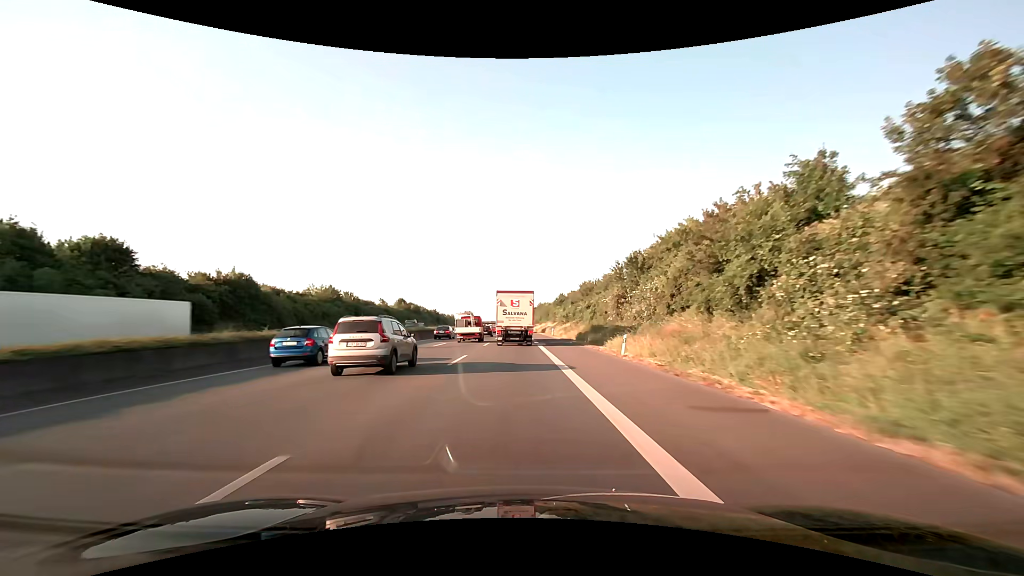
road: motorway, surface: asphalt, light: Day
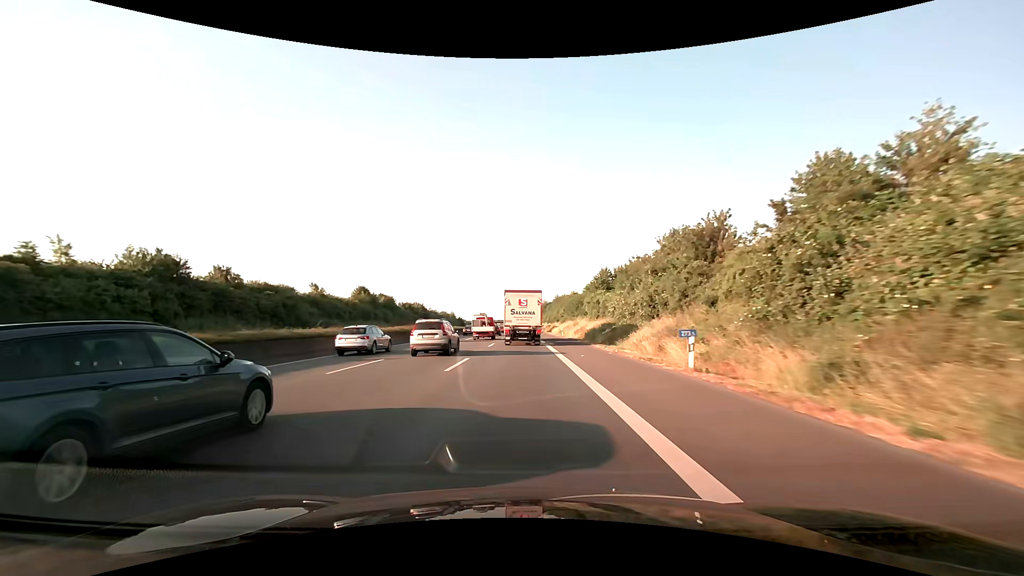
(-0.6, +56.6) m; -1°
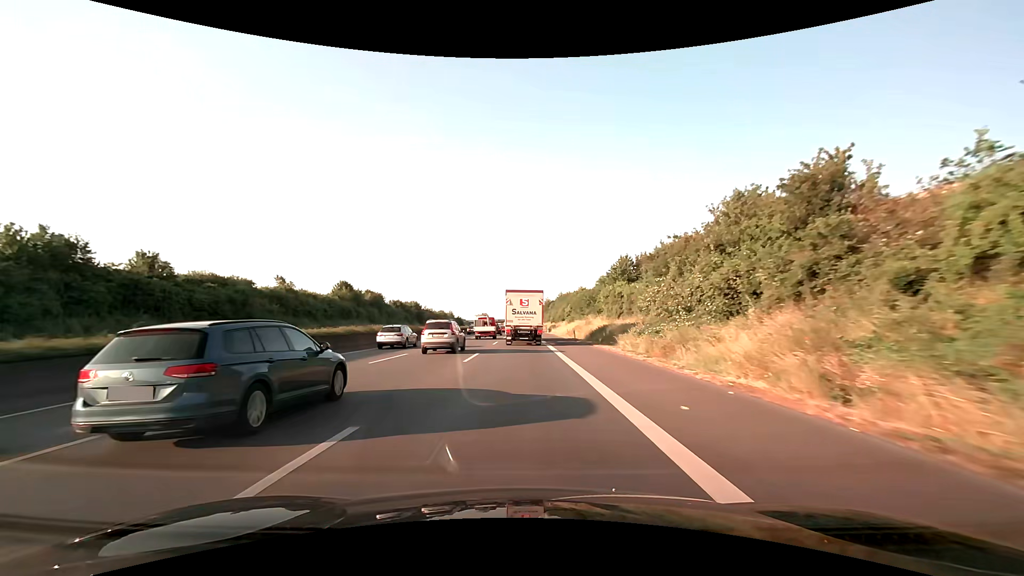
(0.0, +14.2) m; 0°
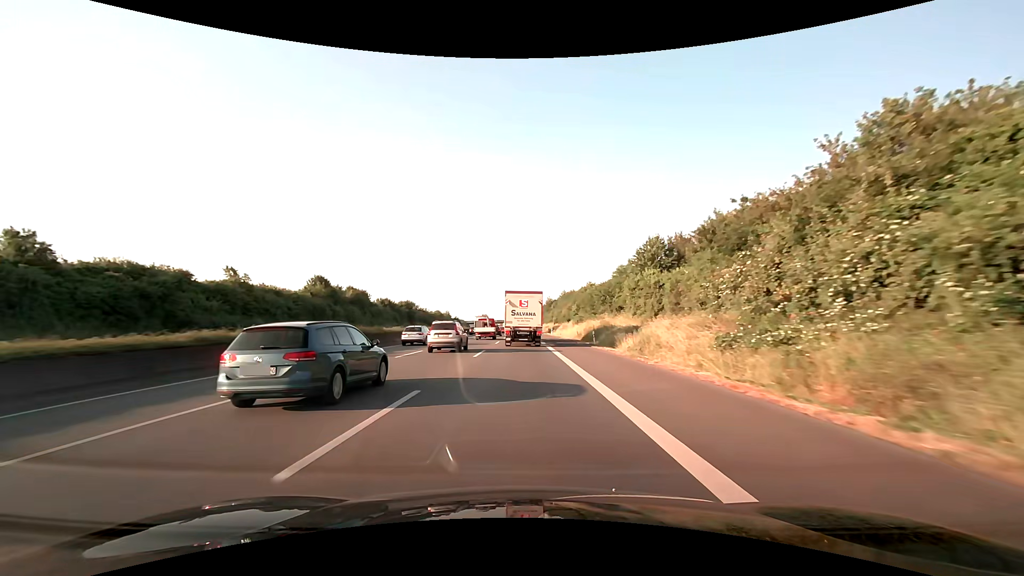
(0.0, +14.2) m; 0°
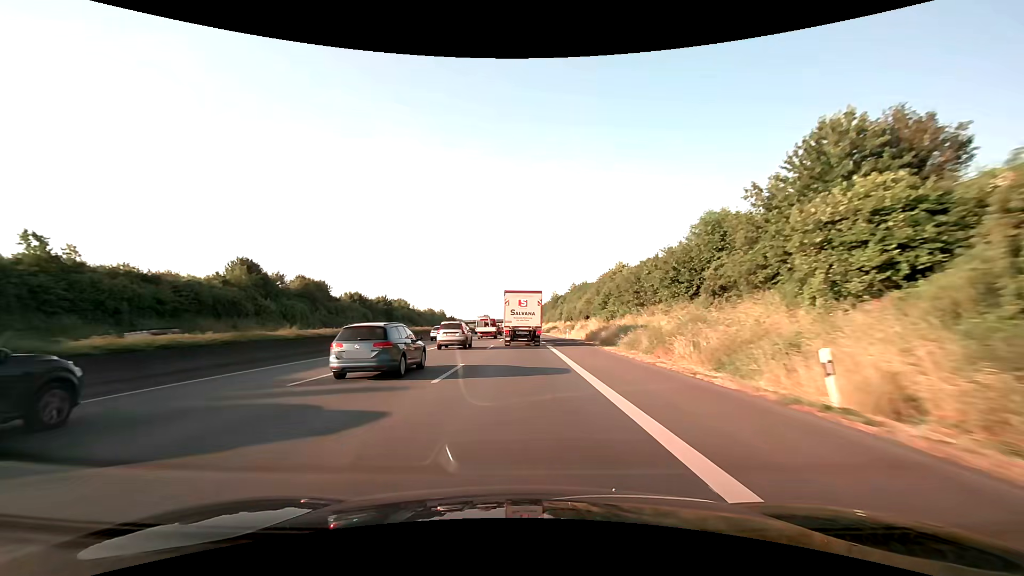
(0.0, +28.4) m; 0°
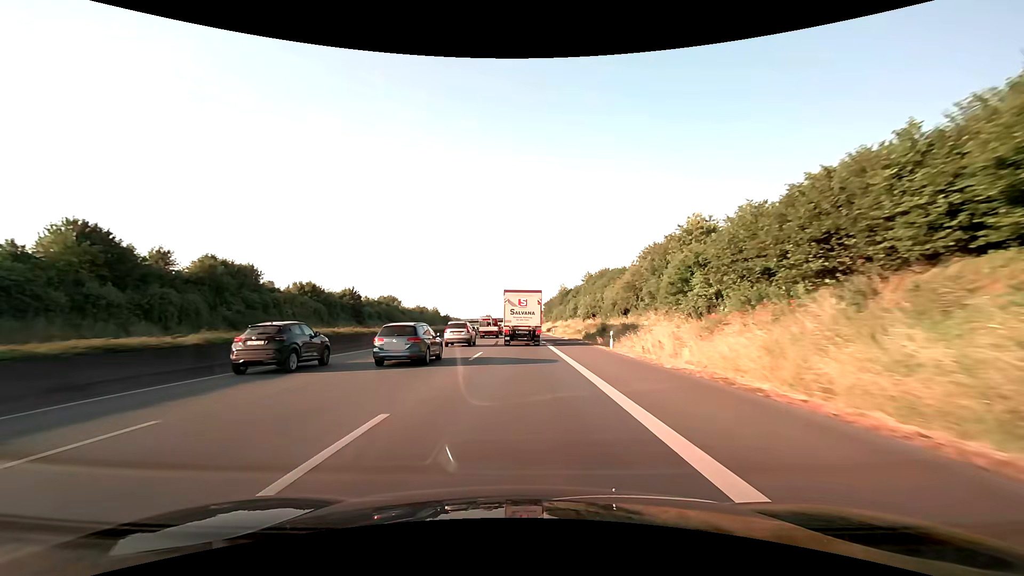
(0.0, +28.4) m; 0°
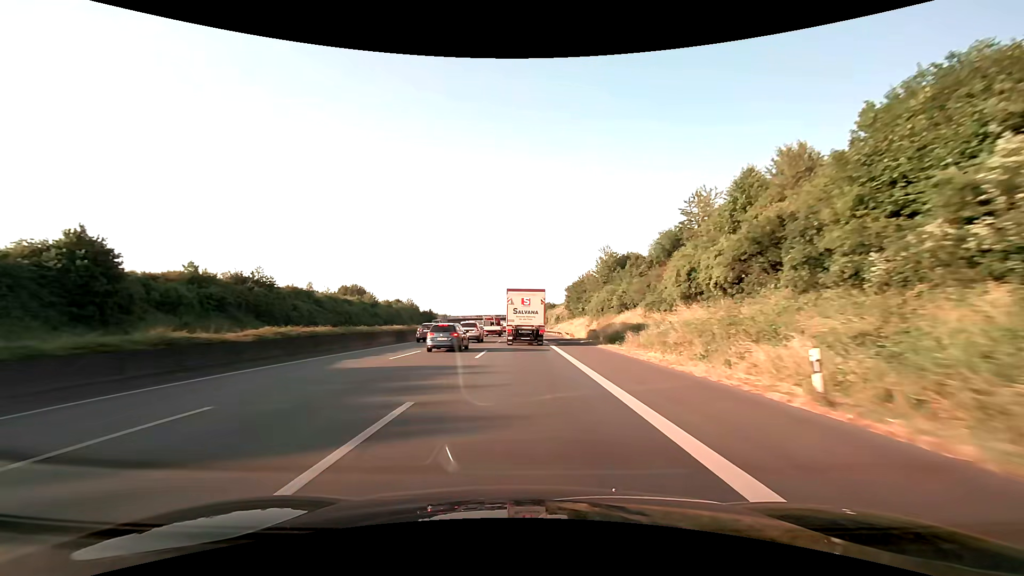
(-0.5, +70.9) m; -1°
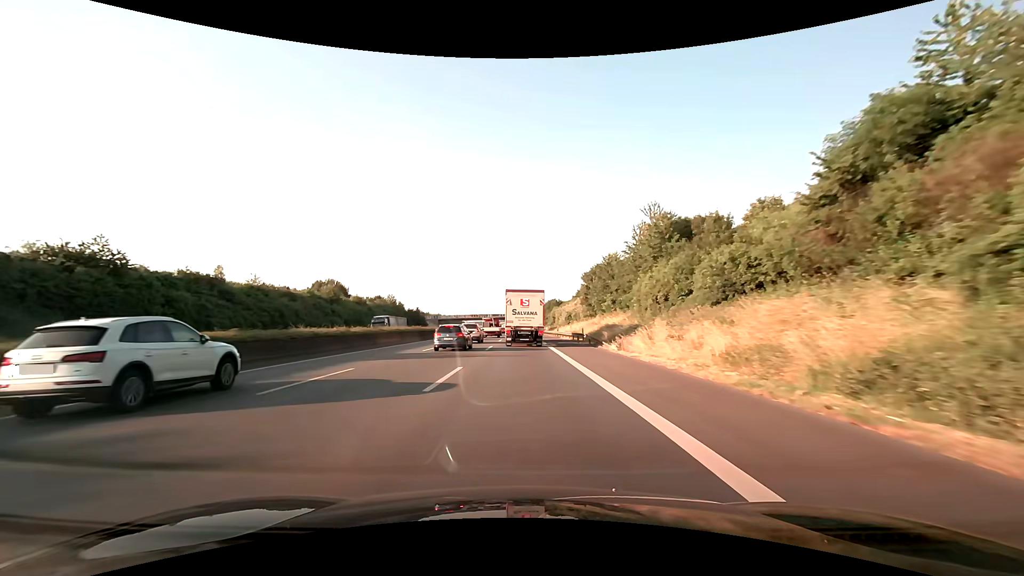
(-0.1, +28.3) m; 0°
(0, +10) (0, +20) (0, +30) (0, +40) (0, +50) (0, +60) (0, +70) (0, +80) (0, +90) (0, +100) m
